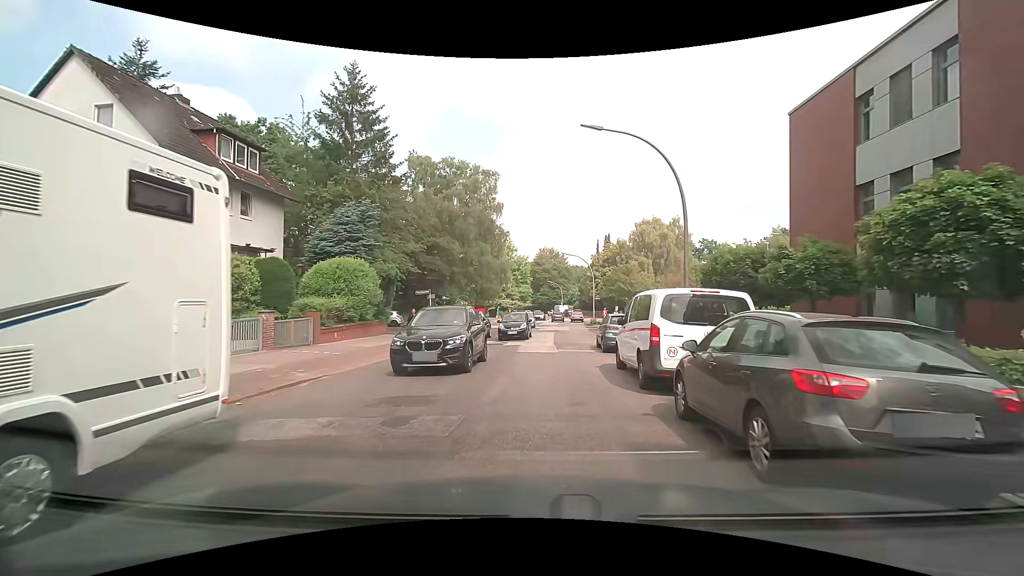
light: Day
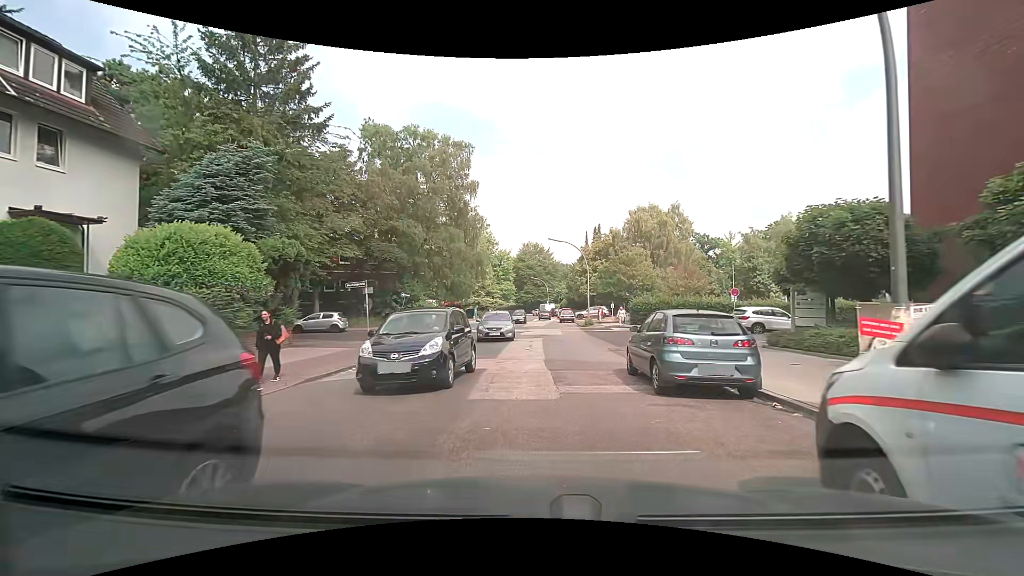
(+0.2, +10.1) m; +2°
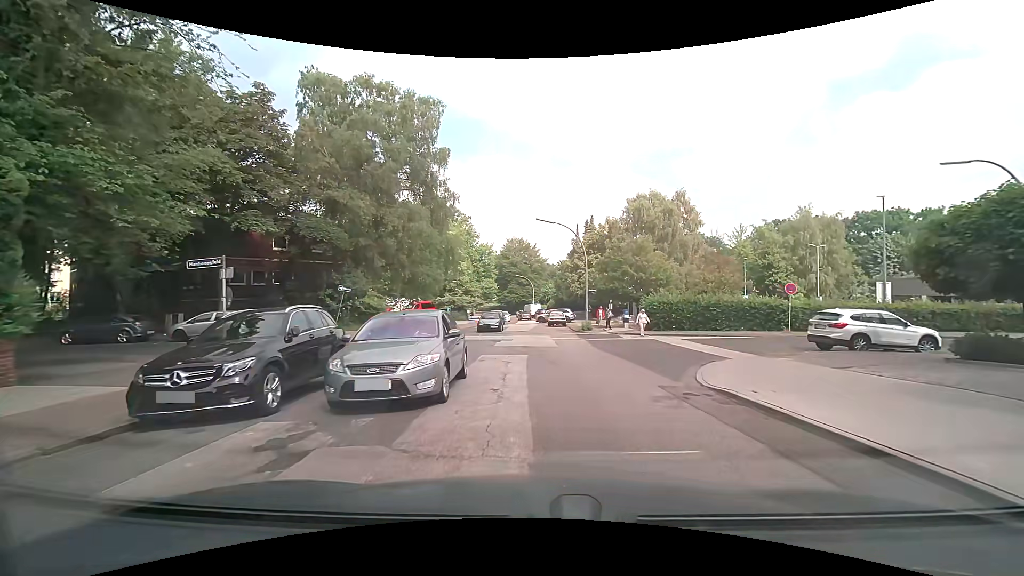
(+0.1, +10.1) m; +1°
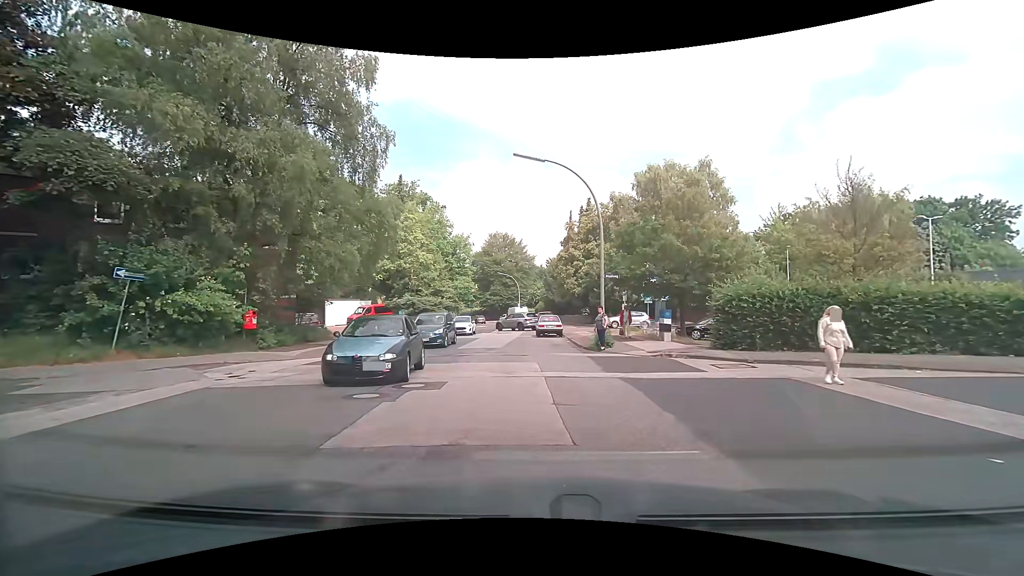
(+0.5, +15.1) m; +2°
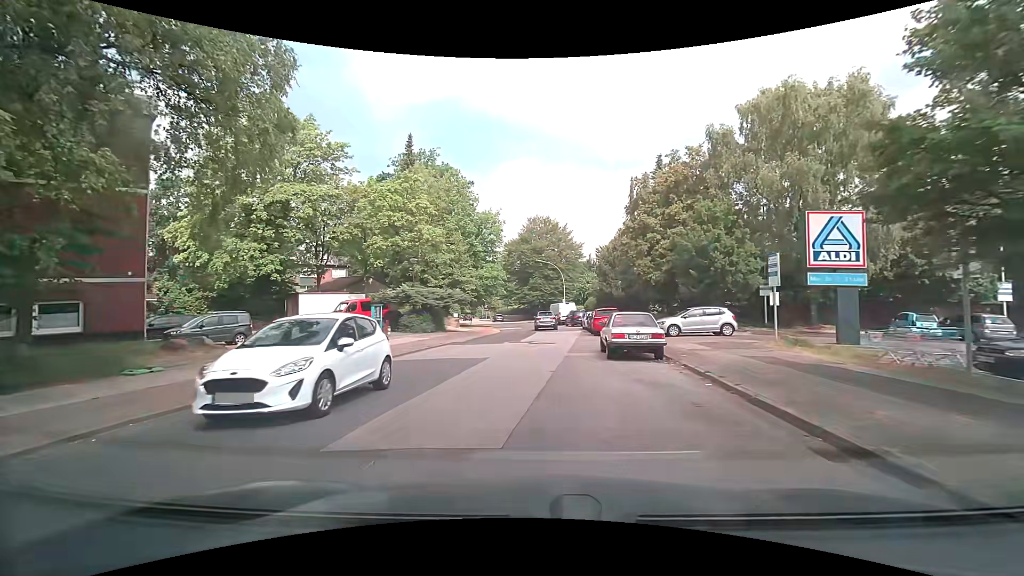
(-0.6, +16.9) m; -6°
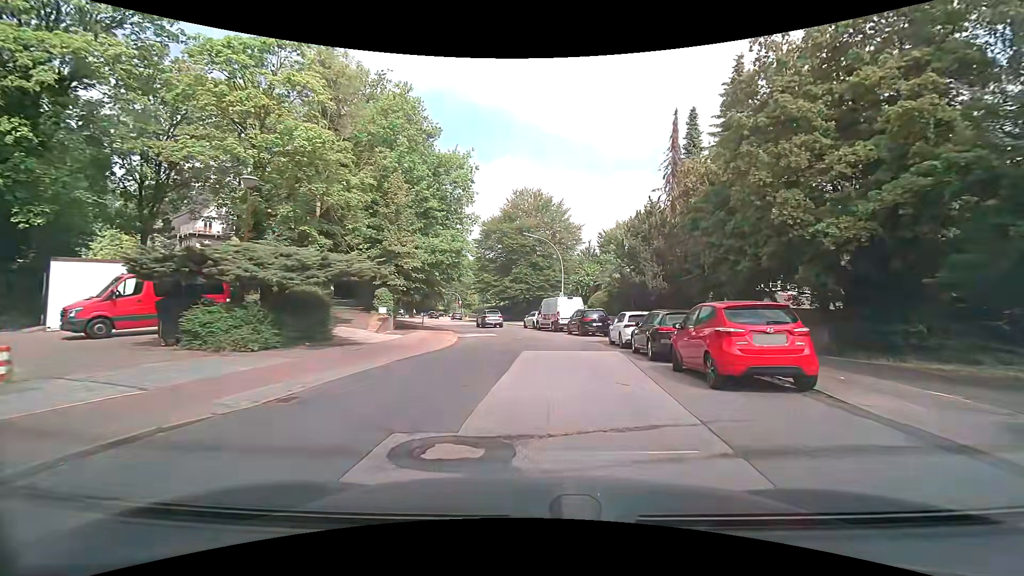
(-0.2, +20.5) m; +2°
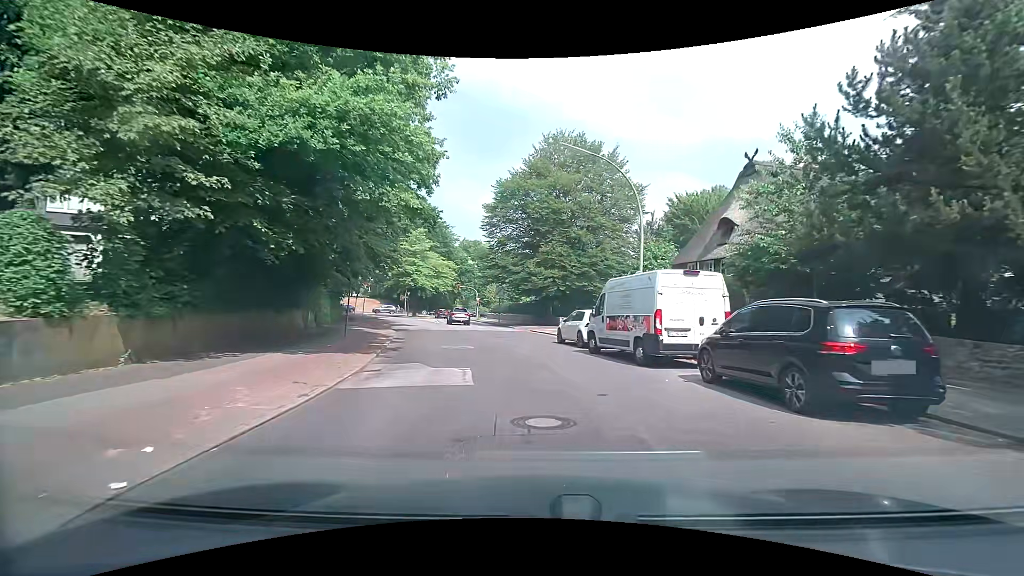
(-0.7, +22.3) m; -3°
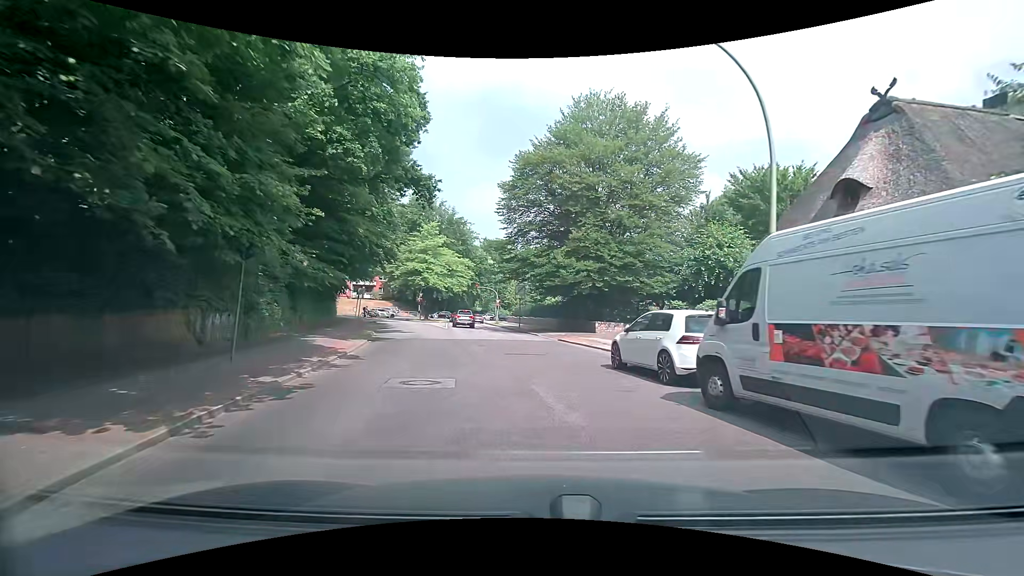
(-0.3, +9.2) m; -3°
